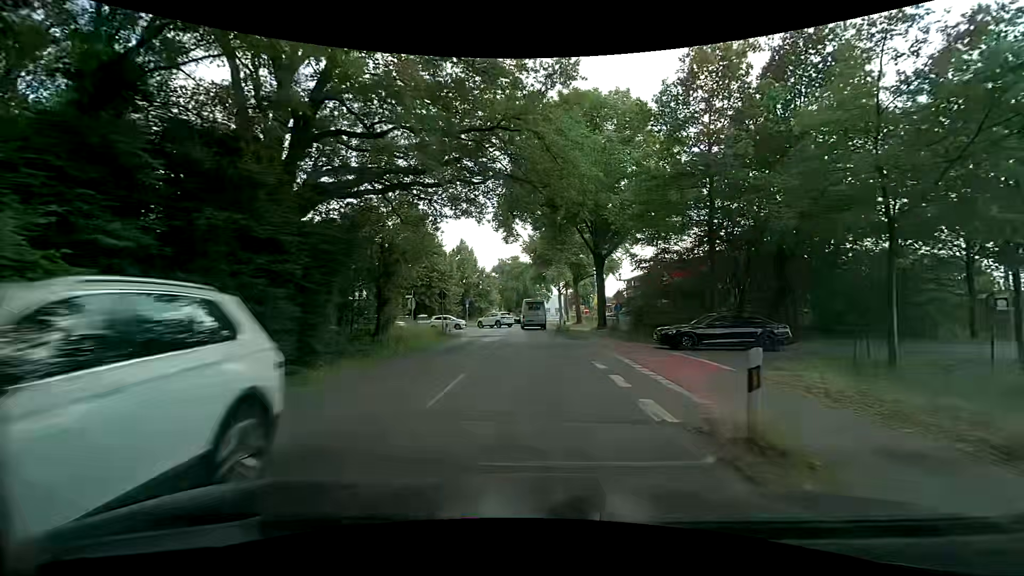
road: secondary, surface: asphalt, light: Day
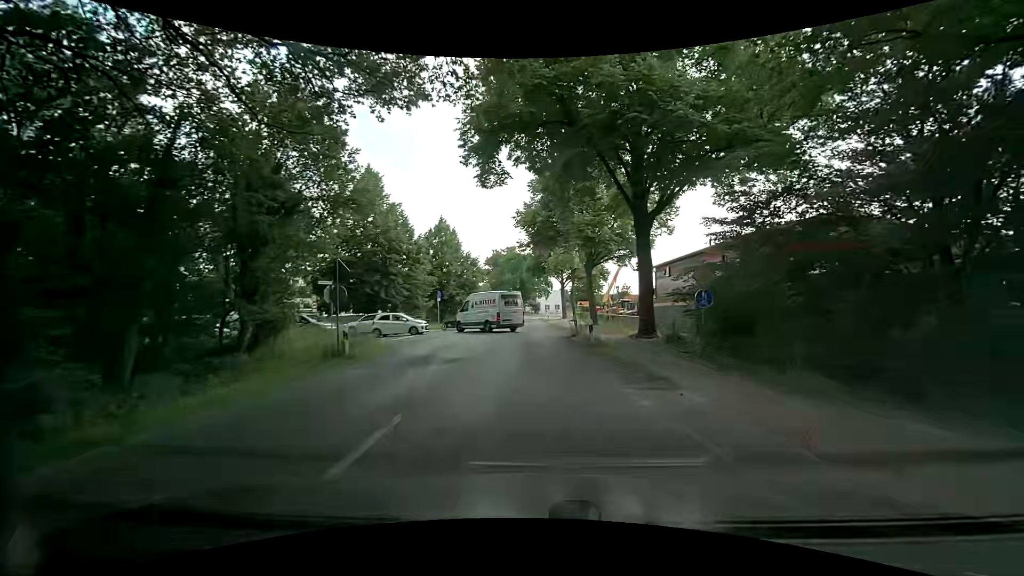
(+0.1, +16.9) m; +2°
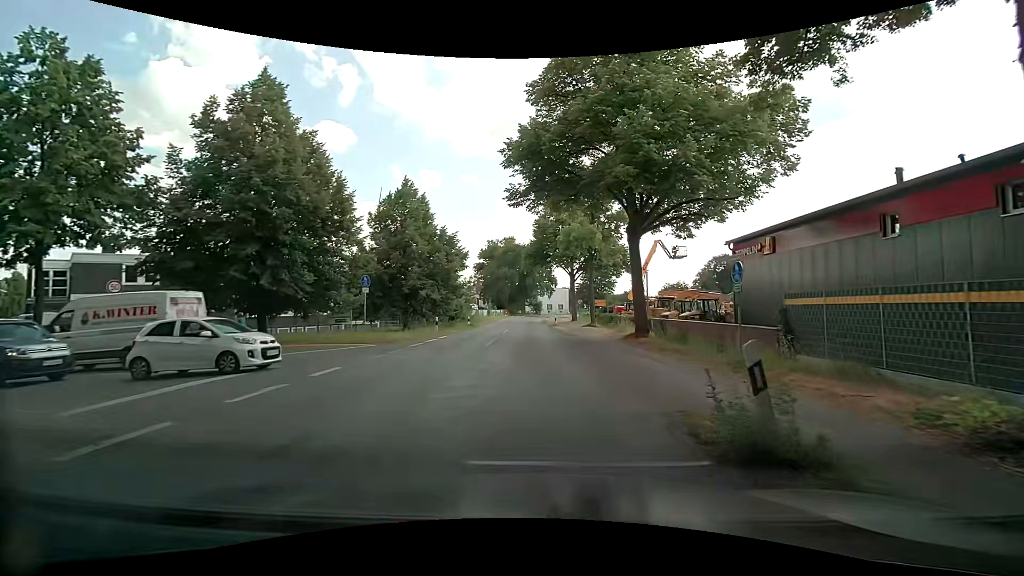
(-0.5, +19.0) m; -2°
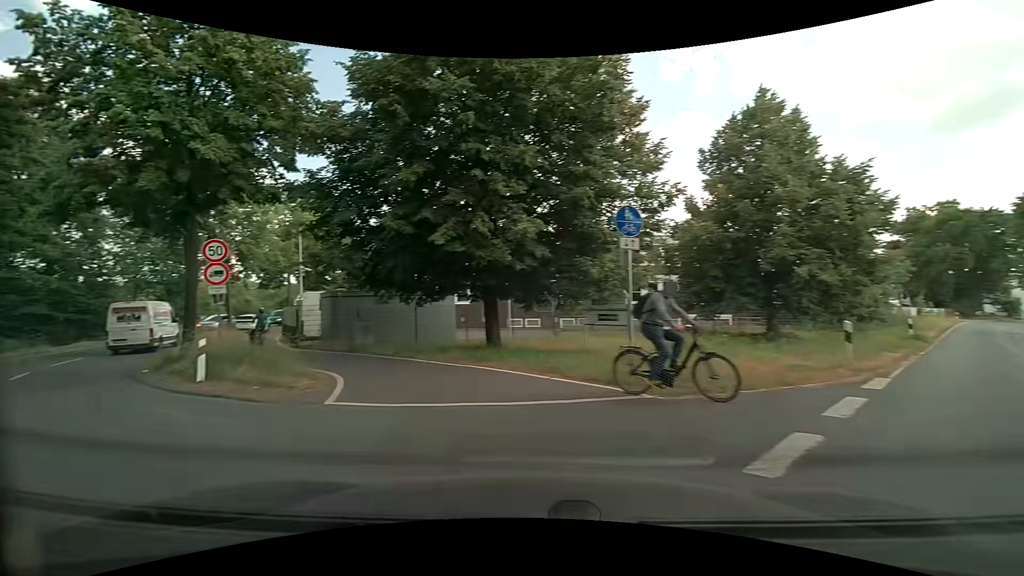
(-2.1, +15.9) m; -39°
(-5, +8) (-13, +15) (-18, +23) (-22, +32) (-25, +42) (-26, +52) (-27, +62) (-28, +72) (-29, +82) (-29, +91) m
